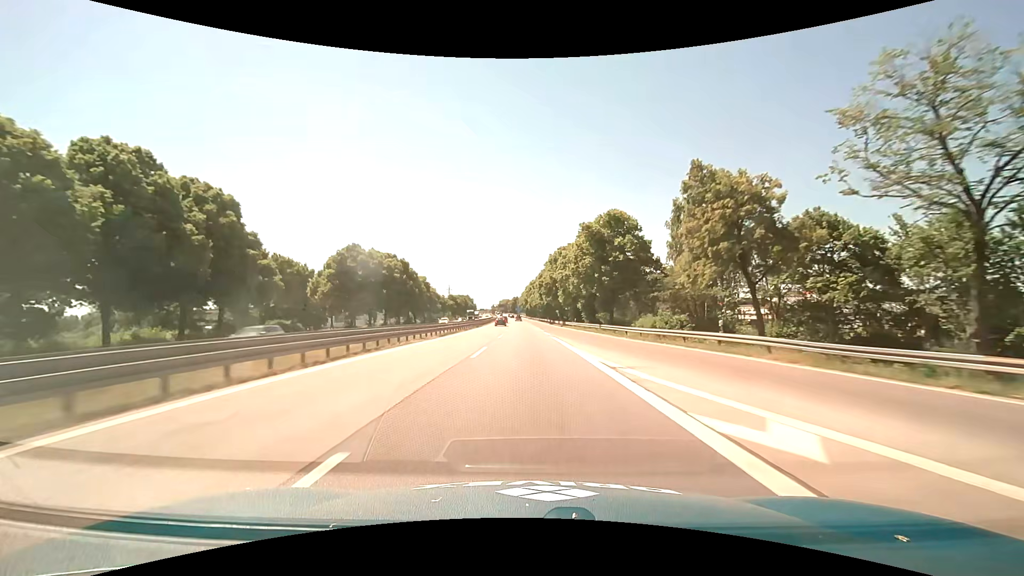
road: motorway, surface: asphalt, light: Day
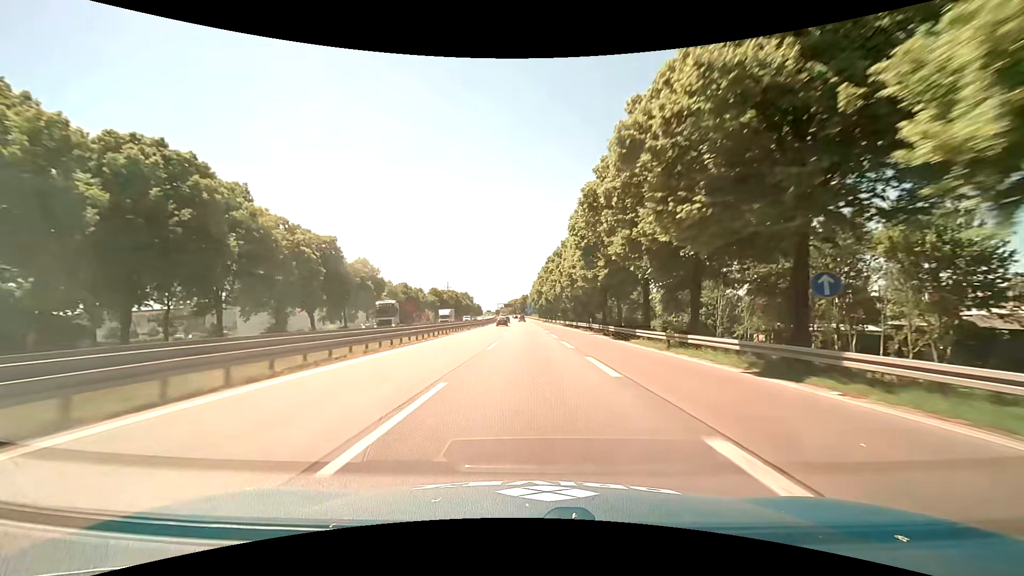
(-0.9, +66.4) m; -2°
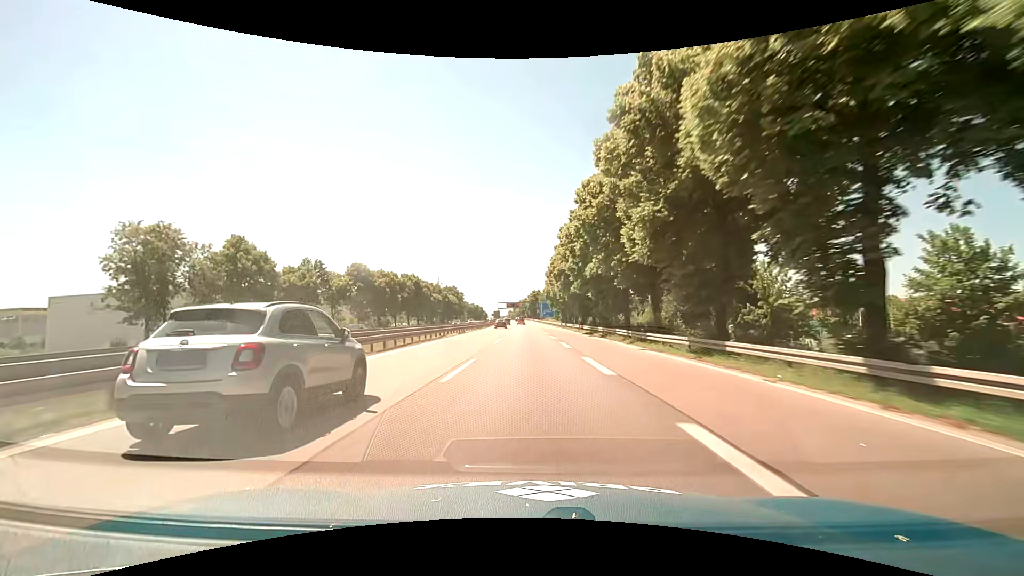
(-0.5, +83.4) m; -1°
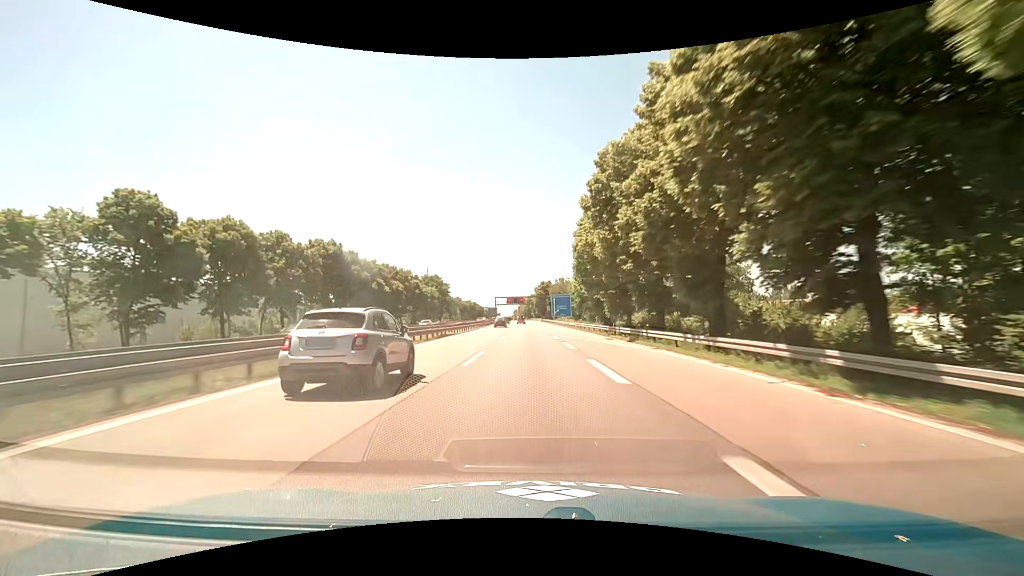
(-0.3, +50.1) m; -1°
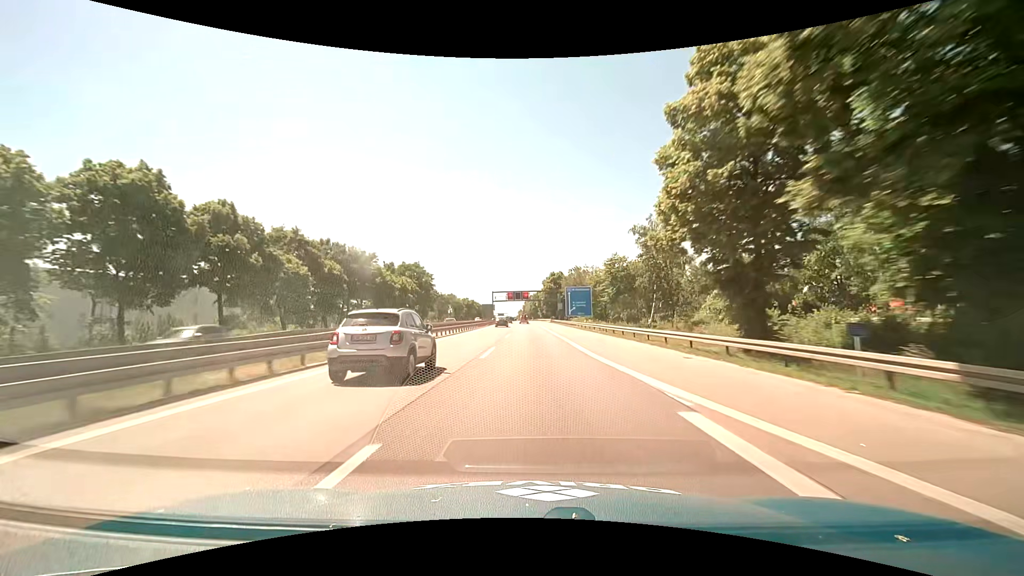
(-0.3, +33.3) m; -1°
(0, +10) (0, +20) (0, +30) (0, +40) (0, +50) (0, +60) (0, +70) (0, +80) (0, +90) (0, +100) m
